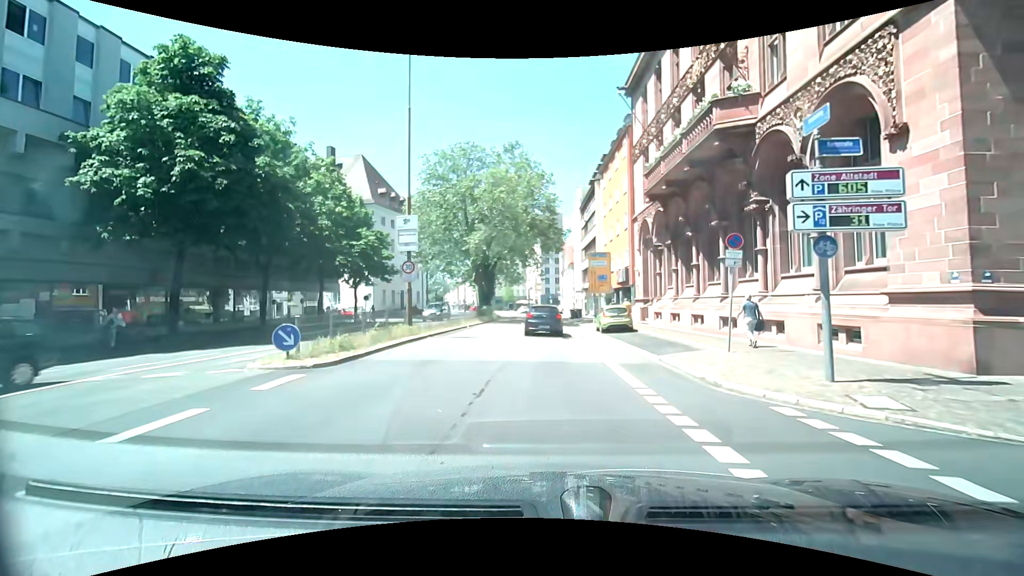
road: primary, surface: asphalt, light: Day
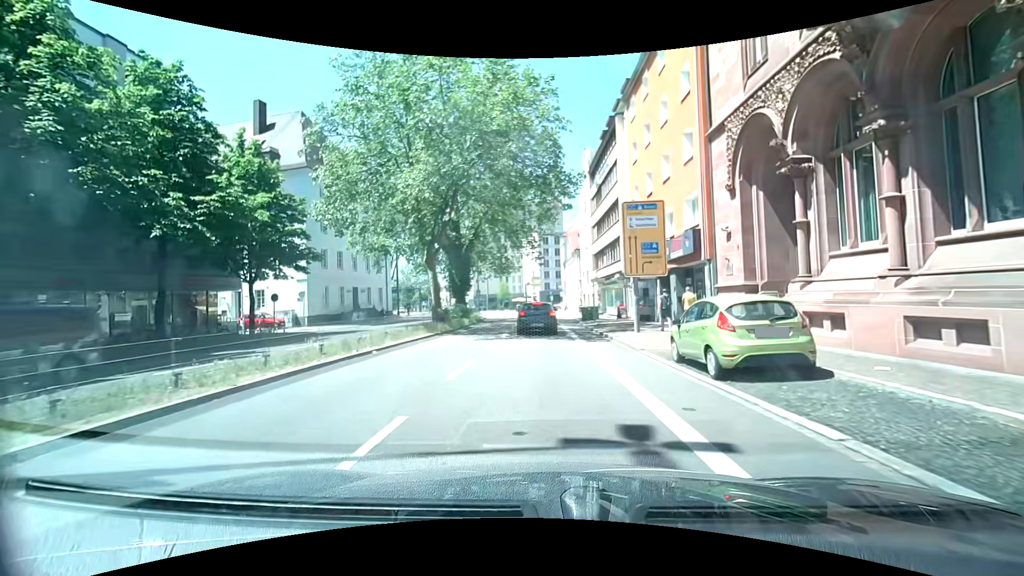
(+0.2, +17.6) m; 0°
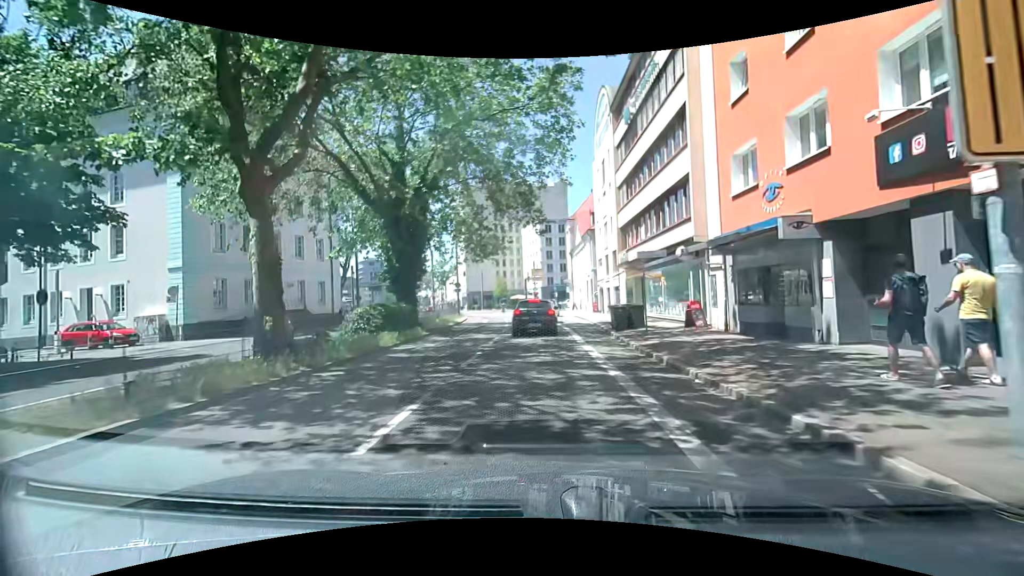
(-0.1, +16.3) m; 0°
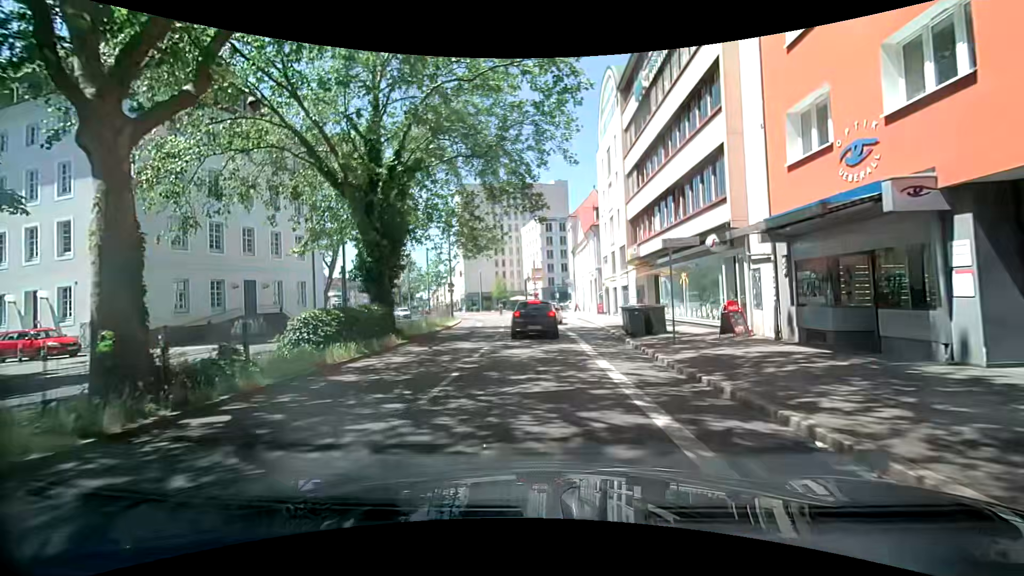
(0.0, +3.6) m; +2°
